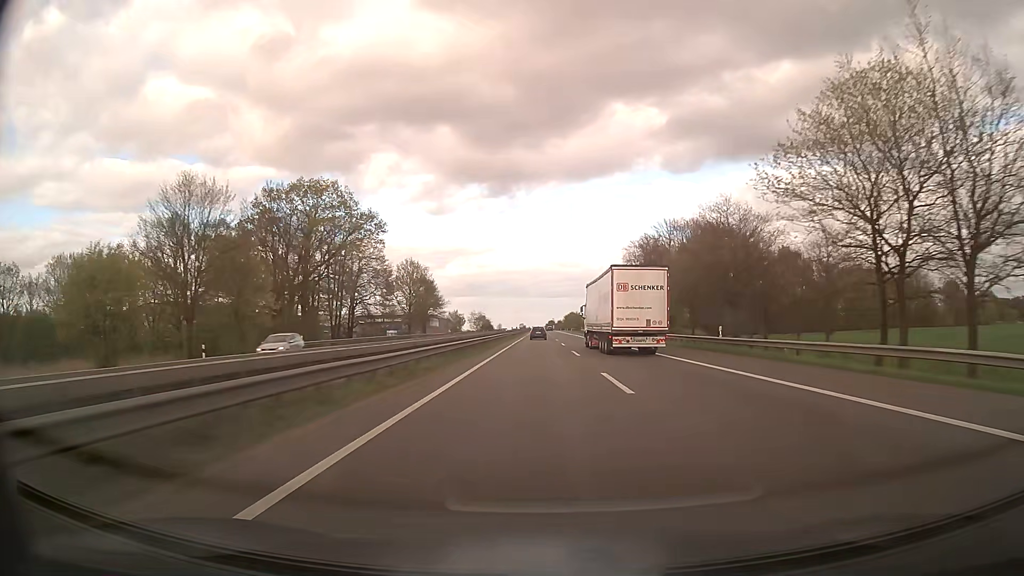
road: motorway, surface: asphalt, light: Day
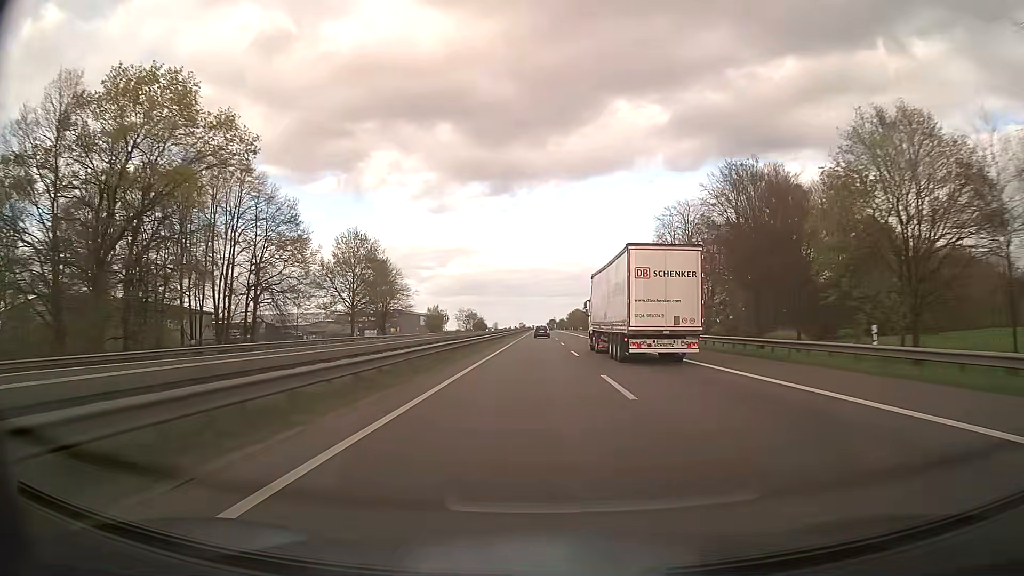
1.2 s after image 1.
(-0.1, +37.4) m; 0°
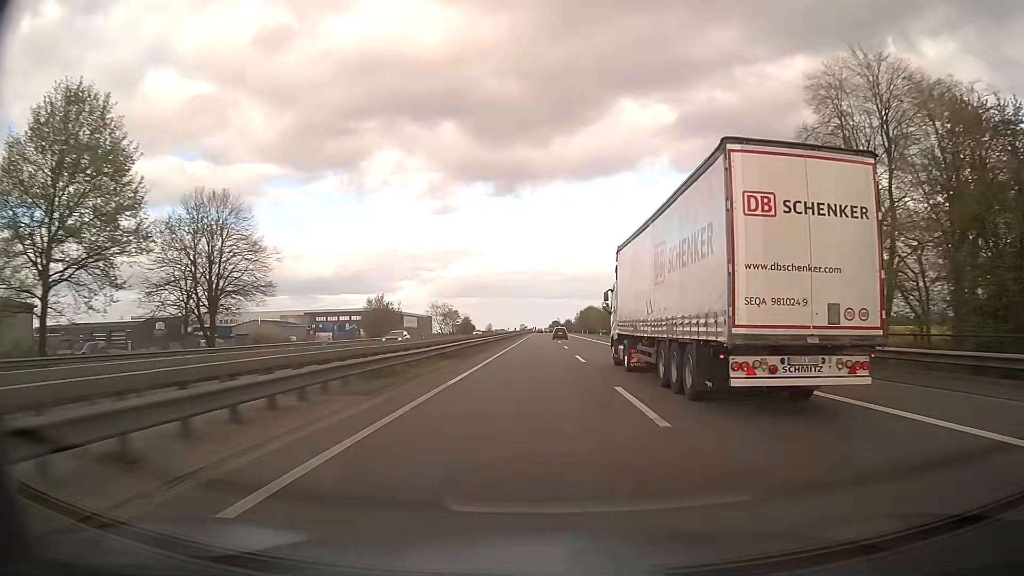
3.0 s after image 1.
(-0.1, +57.5) m; 0°
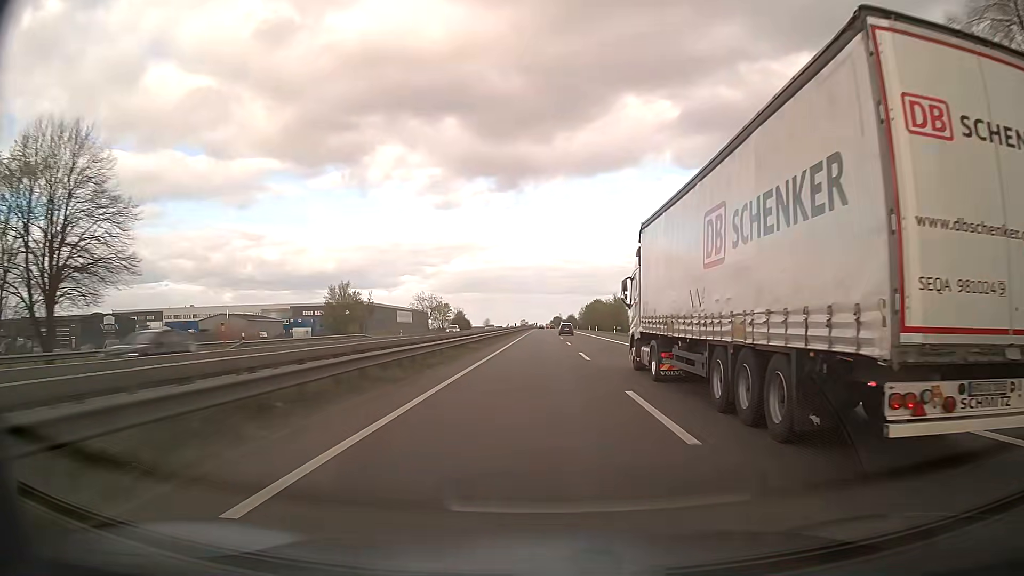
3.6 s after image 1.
(0.0, +19.5) m; 0°
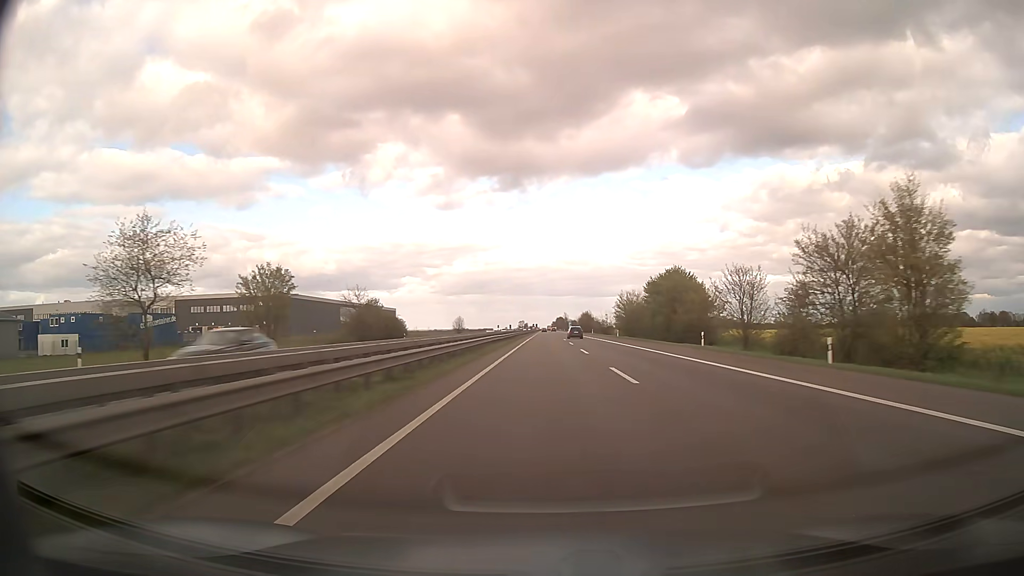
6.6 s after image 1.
(-0.2, +99.9) m; 0°
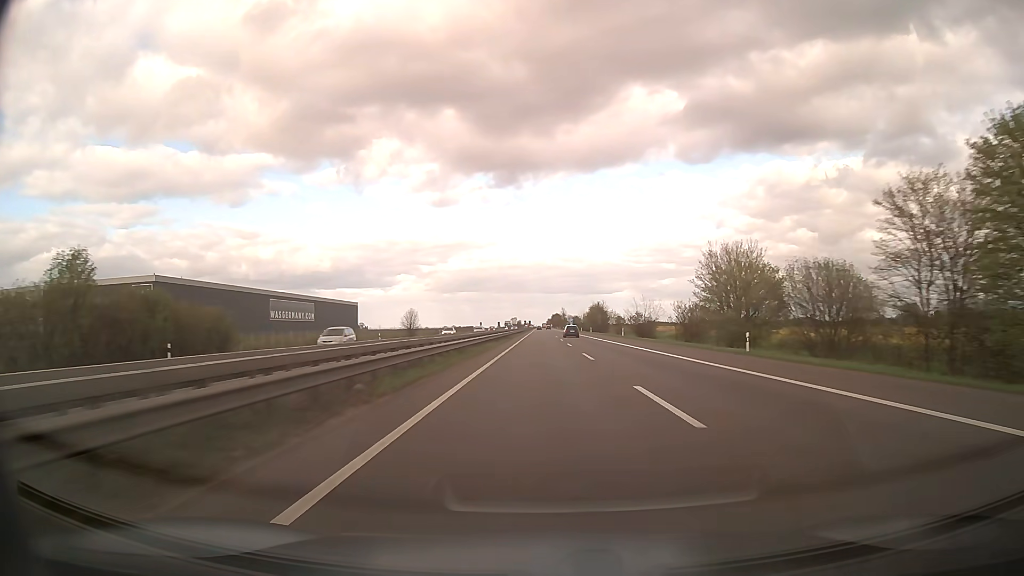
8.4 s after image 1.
(+0.3, +61.0) m; 0°
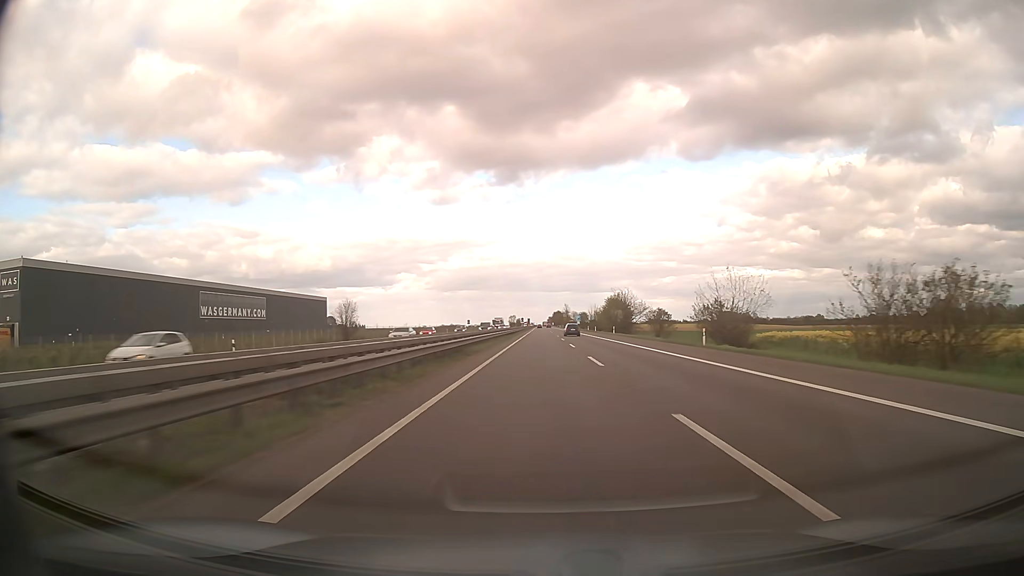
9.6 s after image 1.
(0.0, +40.9) m; 0°
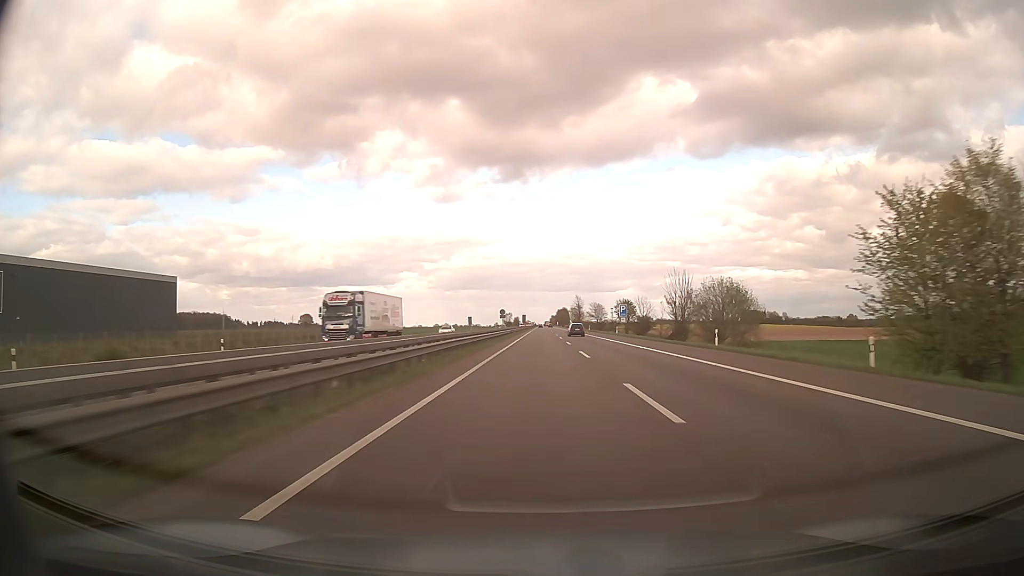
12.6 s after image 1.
(-0.1, +102.7) m; 0°
(0, +10) (0, +20) (0, +30) (0, +40) (0, +50) (0, +60) (0, +70) (0, +80) (0, +90) (0, +100) m
